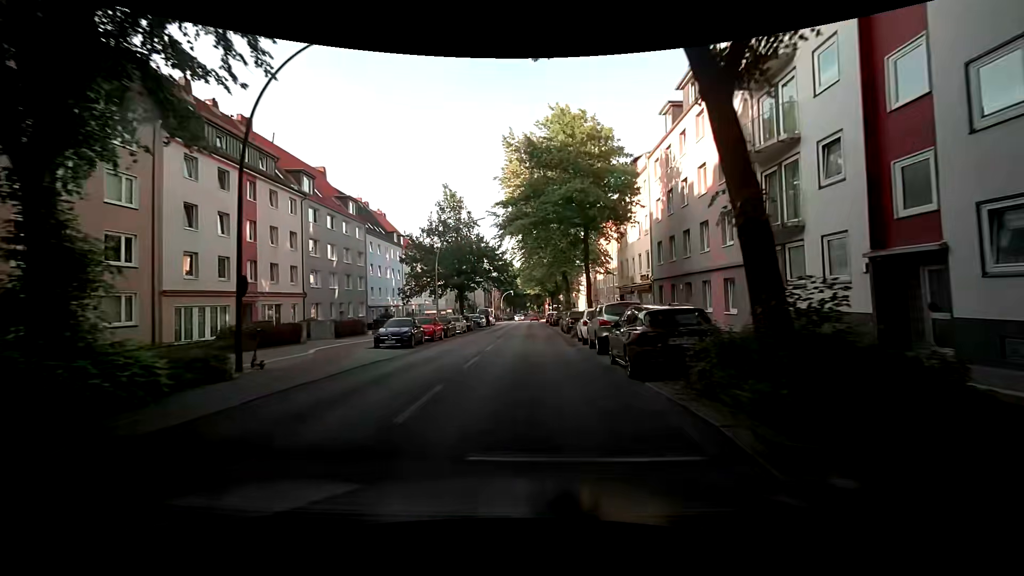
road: secondary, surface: asphalt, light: Day
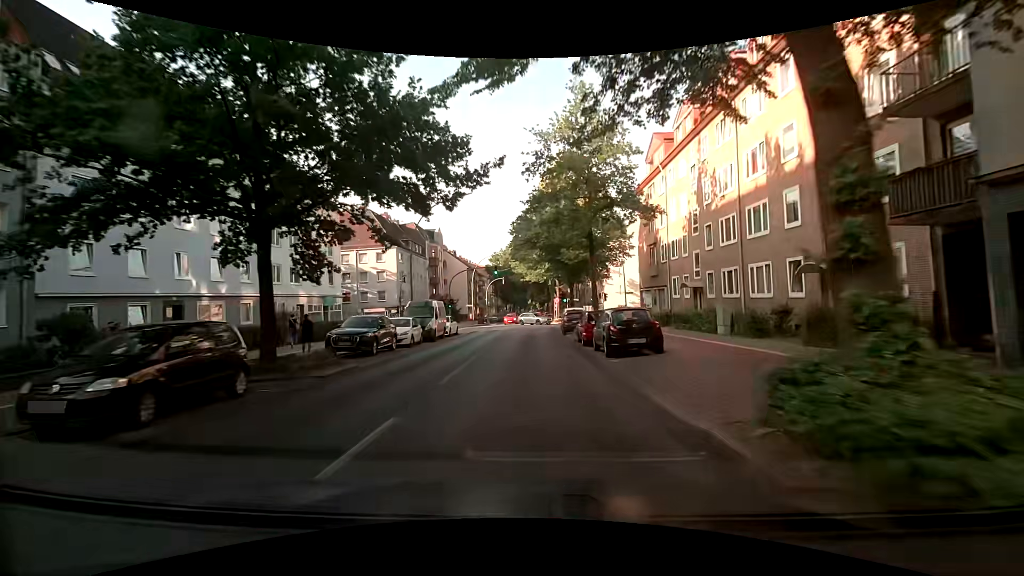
(-0.2, +38.7) m; 0°
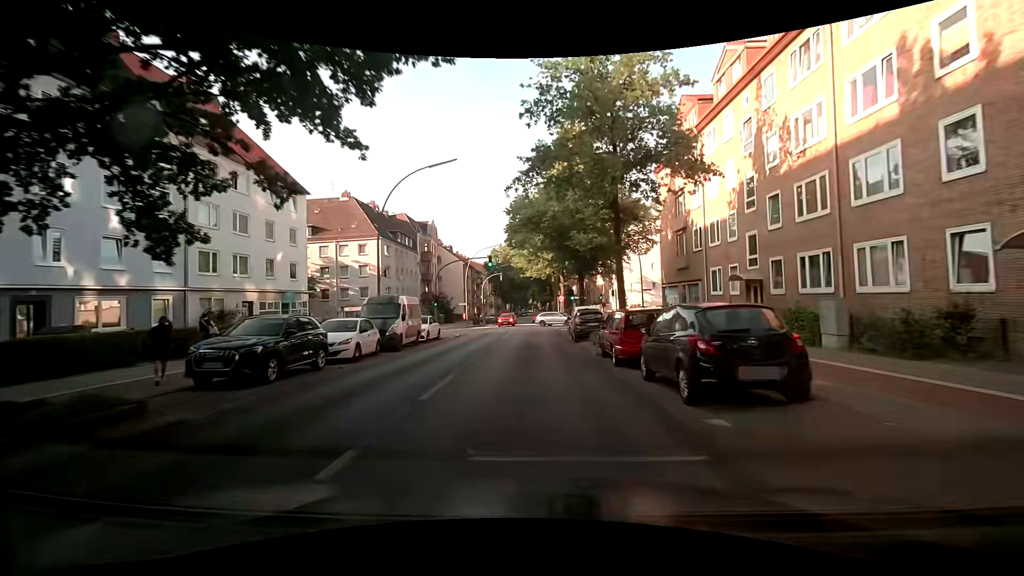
(-0.1, +7.7) m; -1°
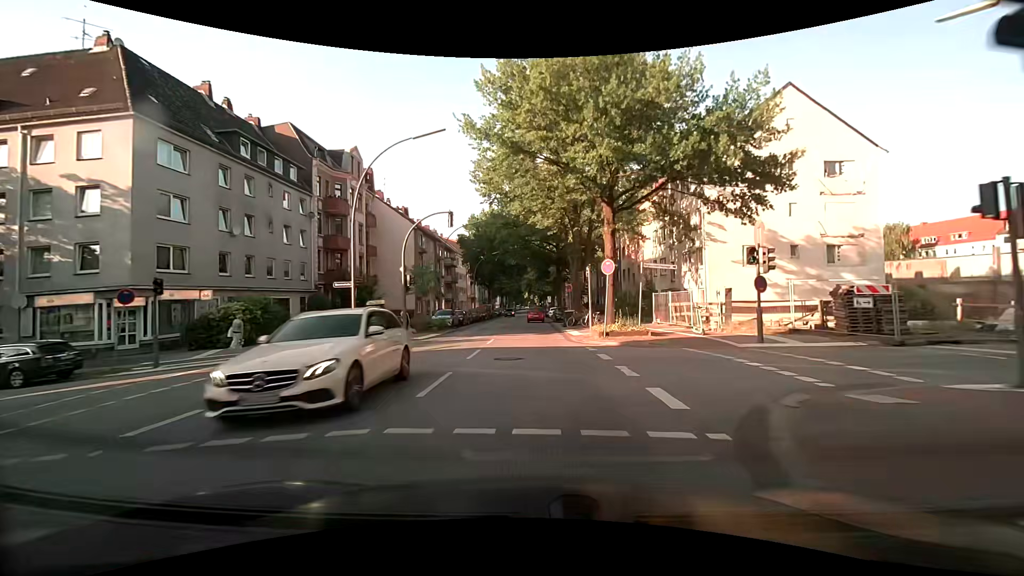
(+0.2, +38.2) m; 0°
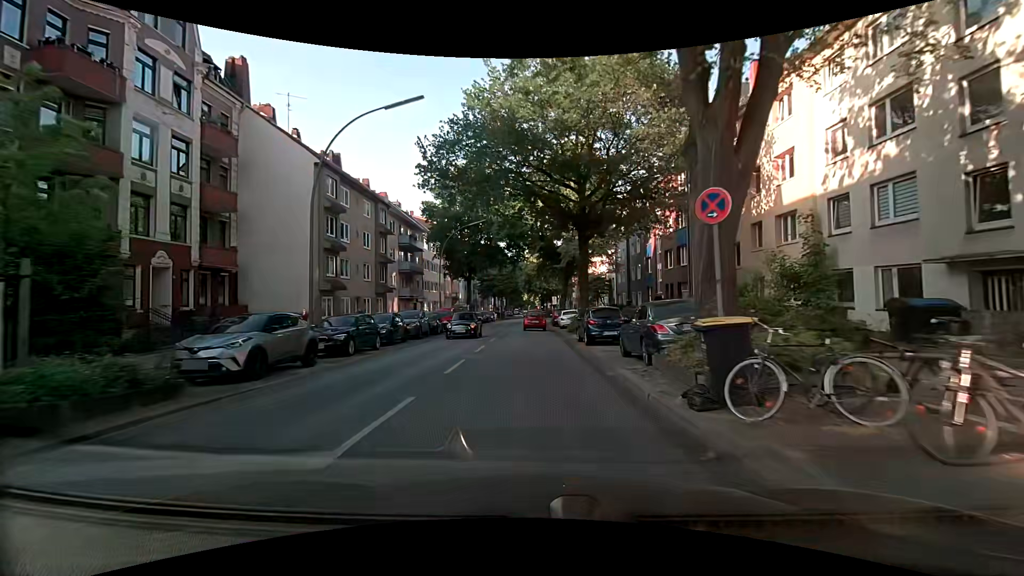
(+0.1, +27.2) m; 0°
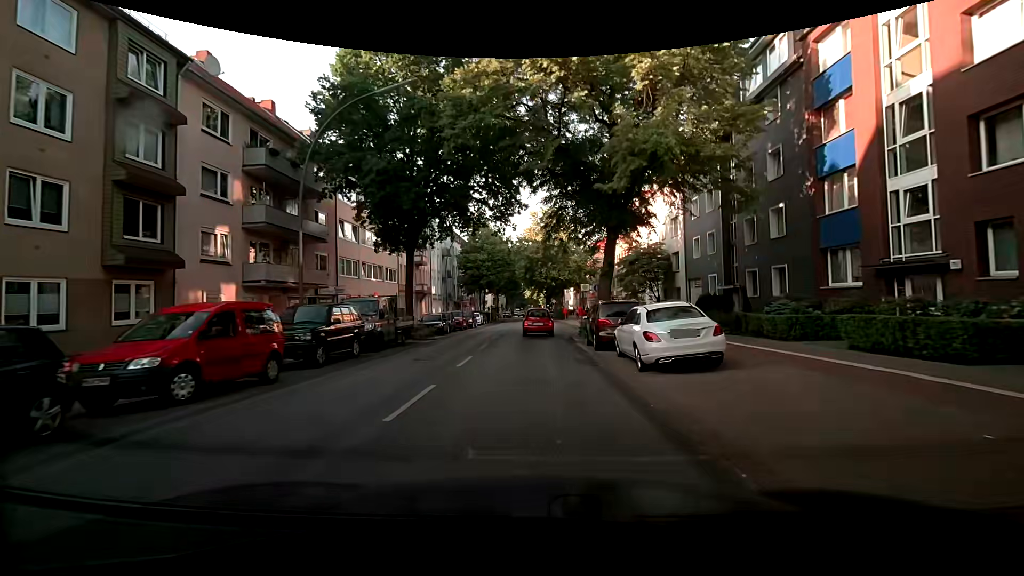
(0.0, +28.6) m; 0°
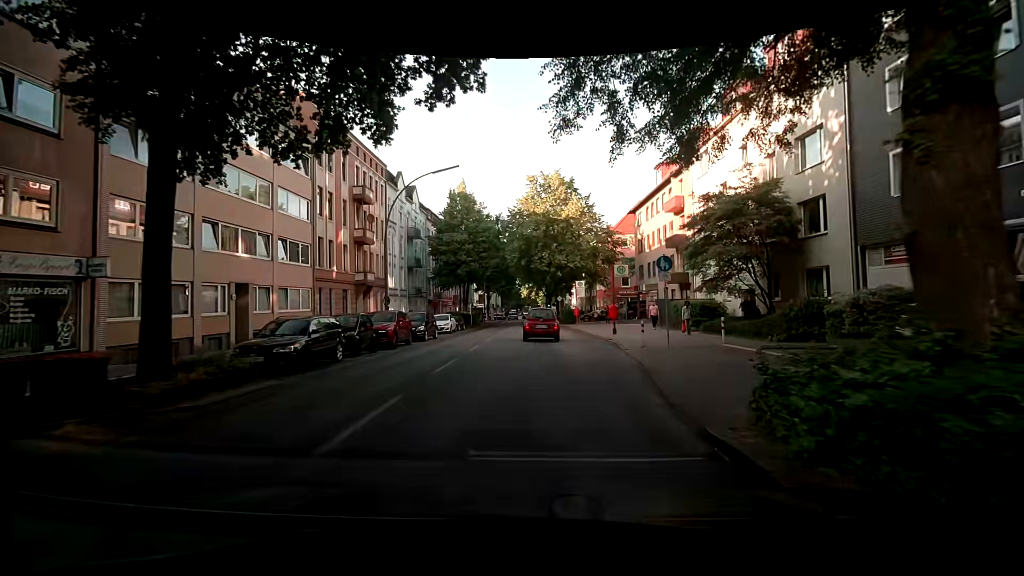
(+0.1, +19.3) m; 0°
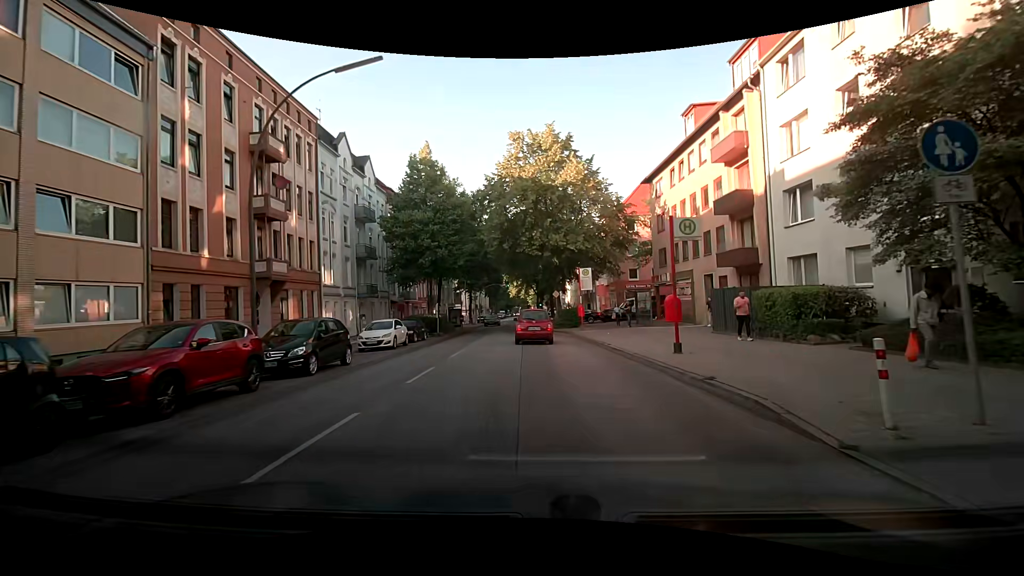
(+0.3, +12.7) m; +3°
